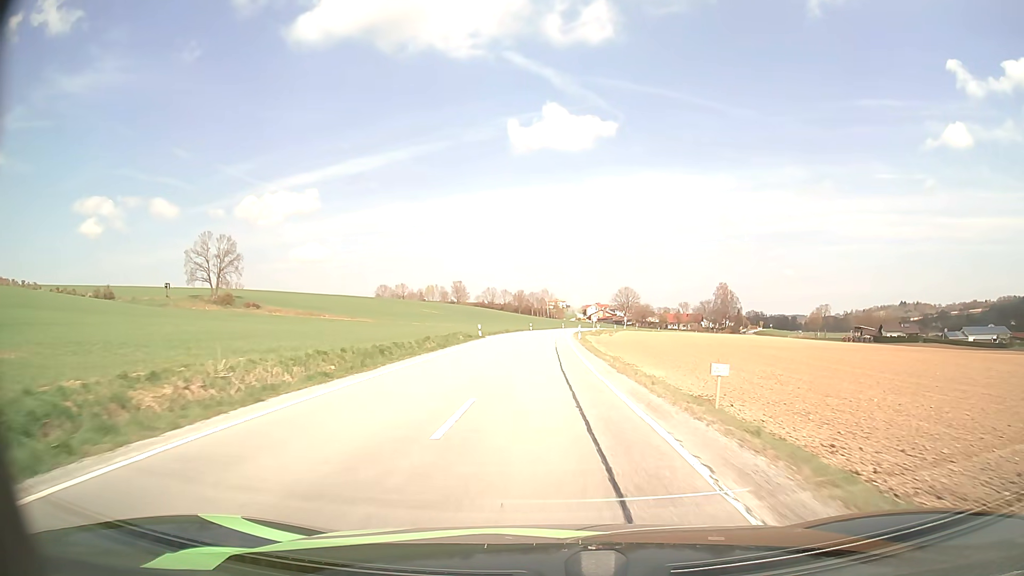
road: secondary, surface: asphalt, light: Day
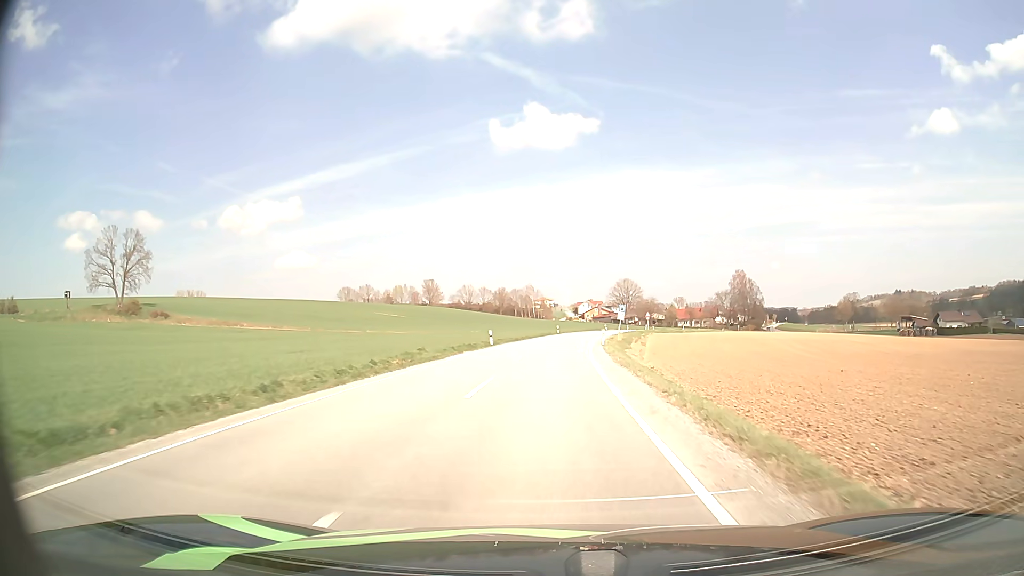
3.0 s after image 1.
(0.0, +55.3) m; +1°
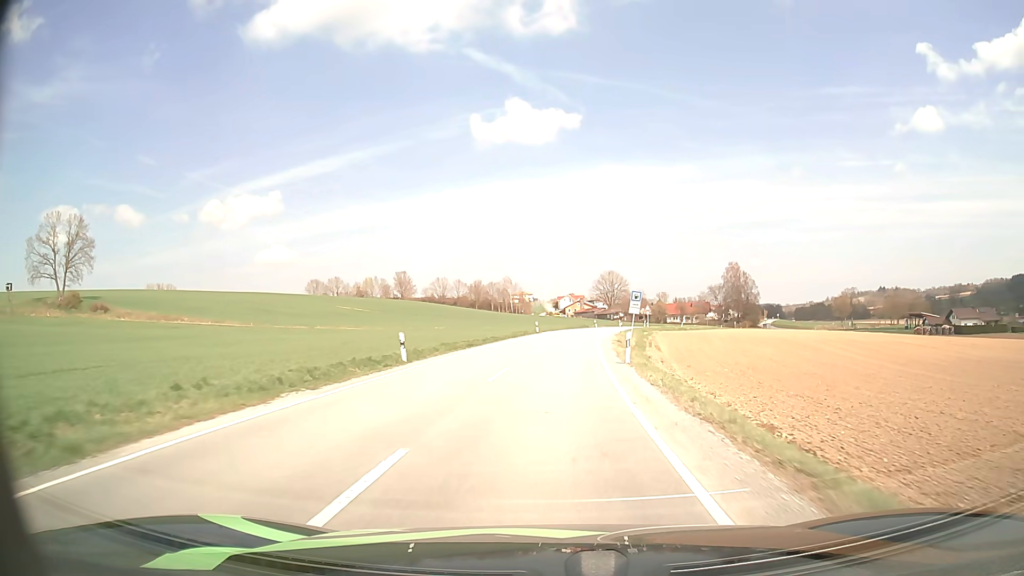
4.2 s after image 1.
(+0.3, +21.2) m; +2°
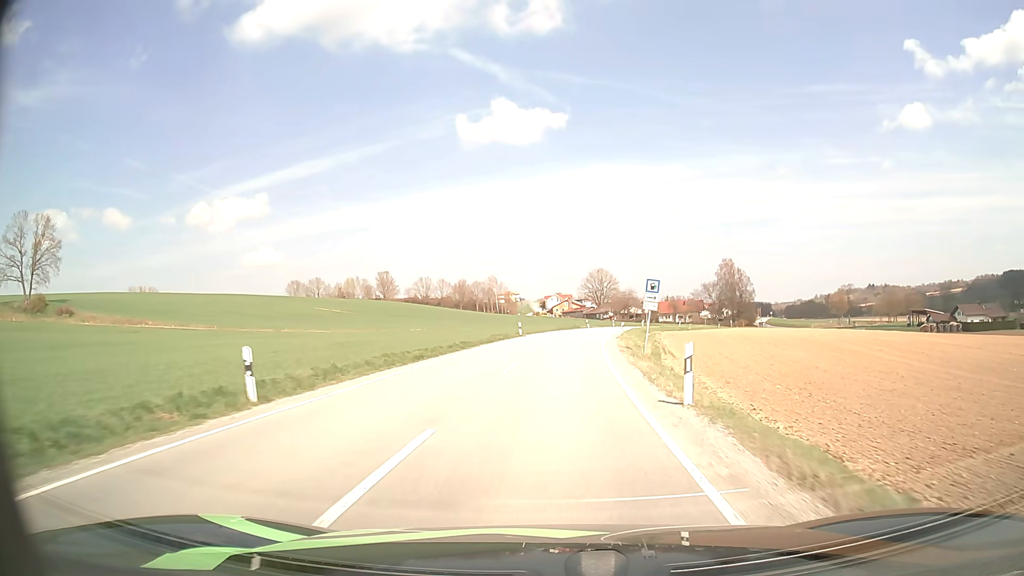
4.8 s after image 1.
(+0.1, +10.6) m; +1°
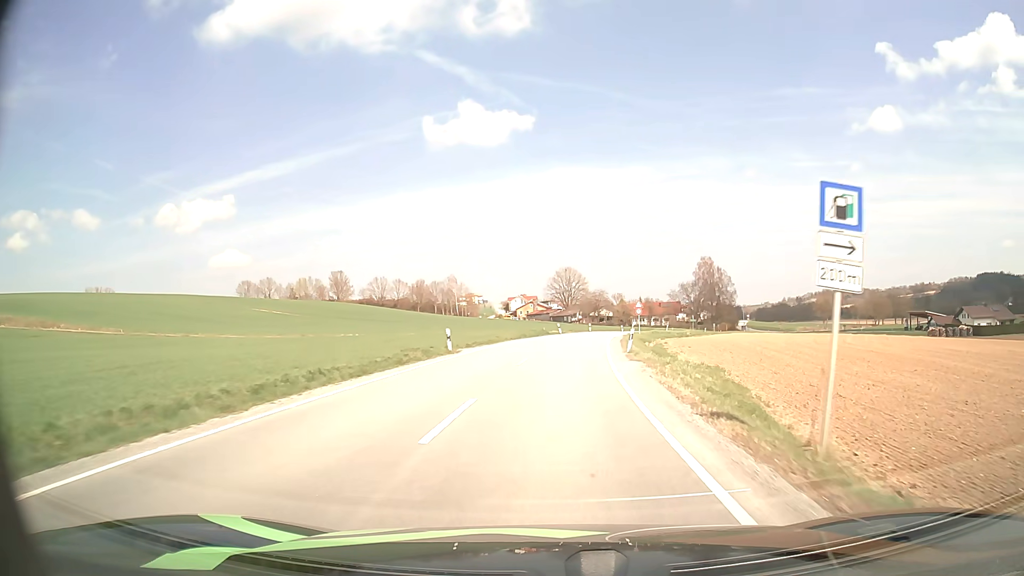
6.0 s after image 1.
(+0.4, +21.0) m; +3°
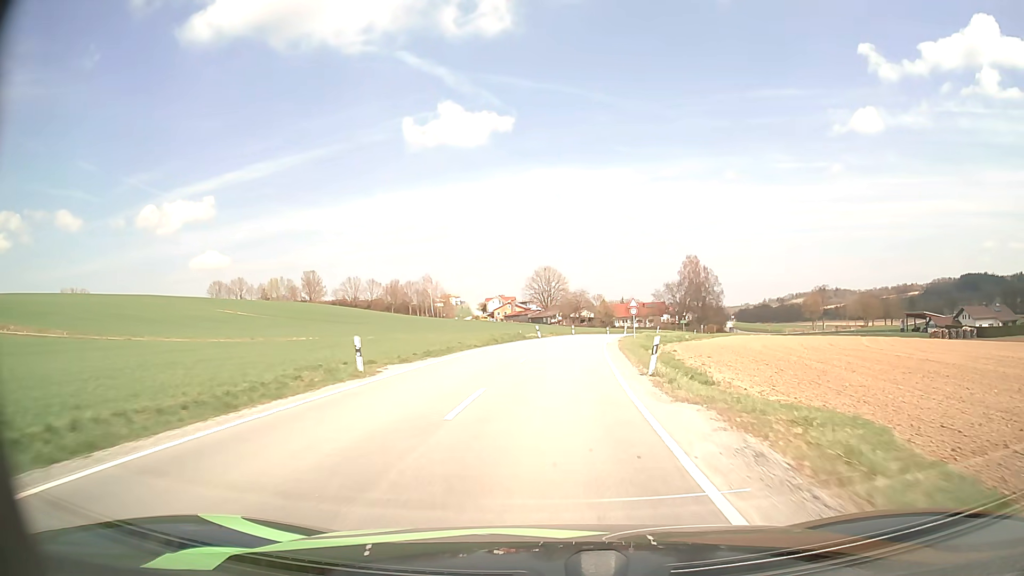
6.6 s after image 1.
(+0.2, +10.3) m; +2°
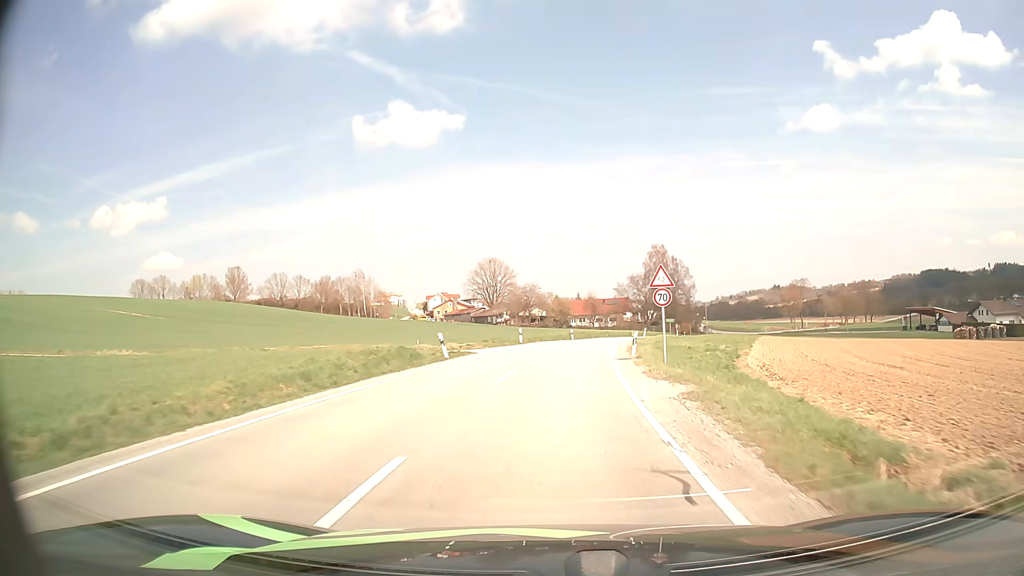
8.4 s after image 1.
(+1.1, +30.0) m; +4°
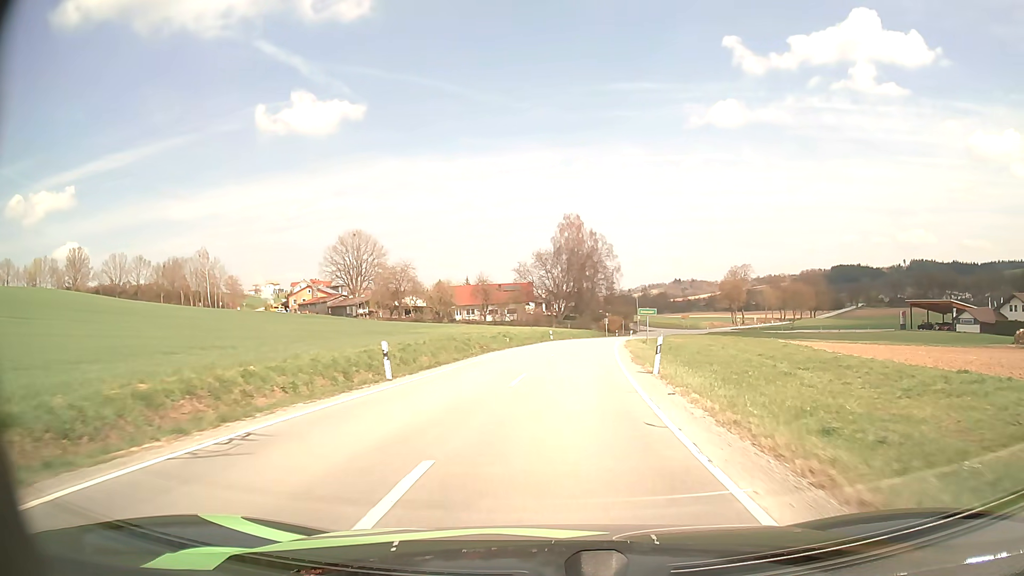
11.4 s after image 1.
(+3.6, +48.3) m; +9°
(0, +10) (+1, +20) (+1, +30) (+2, +40) (+3, +50) (+5, +60) (+6, +70) (+8, +79) (+10, +89) (+13, +99) m
